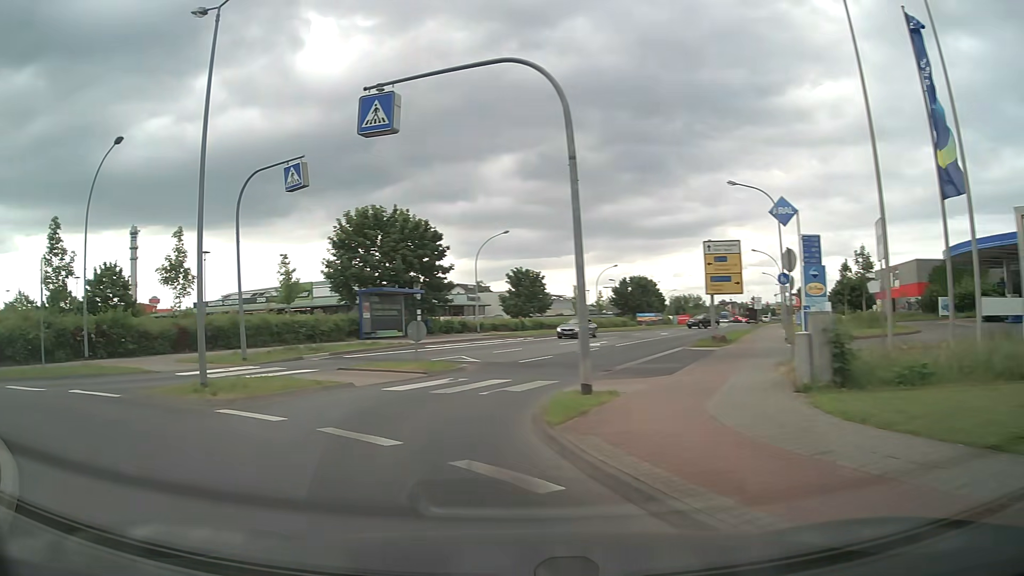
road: tertiary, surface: asphalt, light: Day
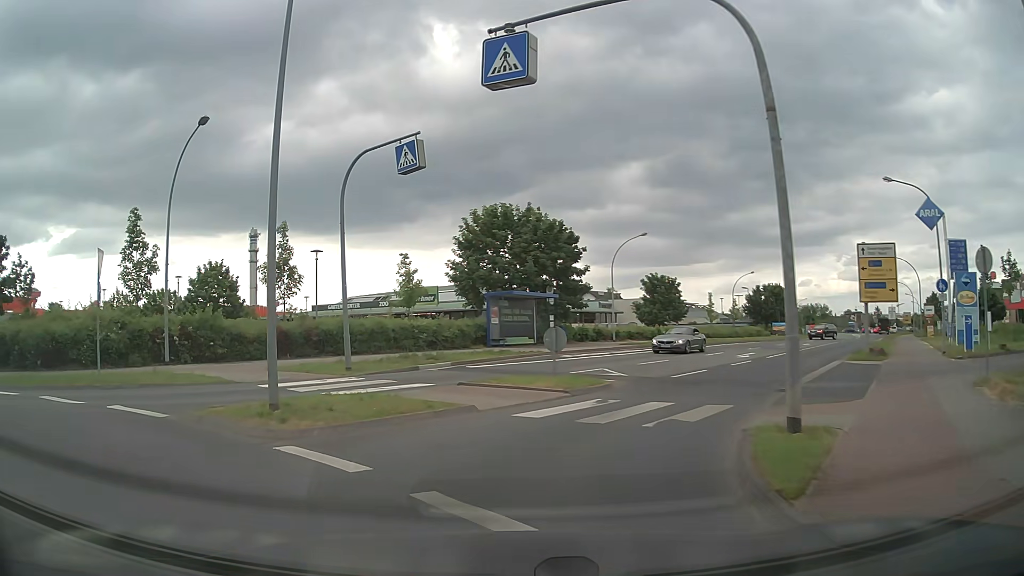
(-0.3, +3.1) m; -11°
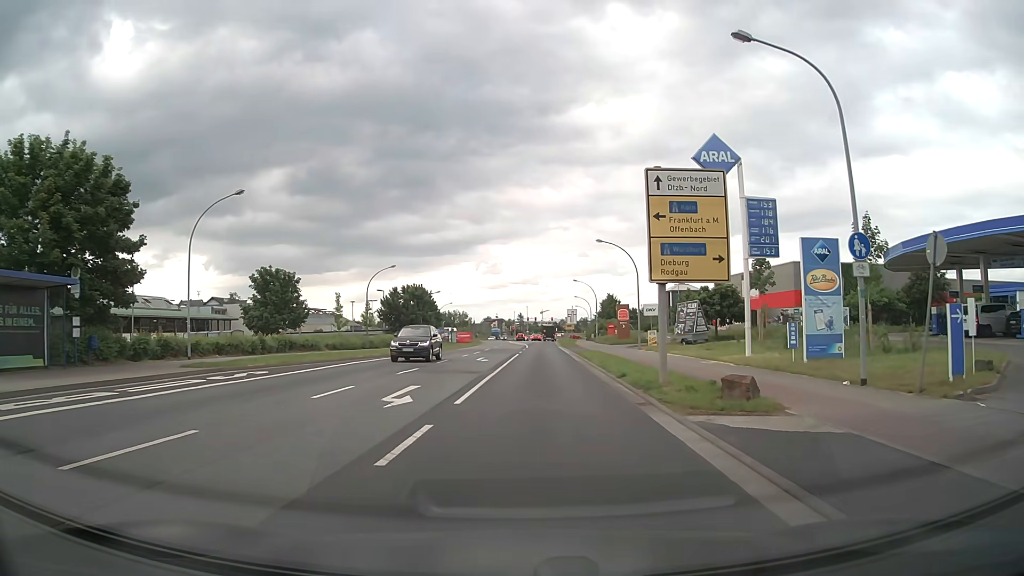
(+4.1, +17.2) m; +31°
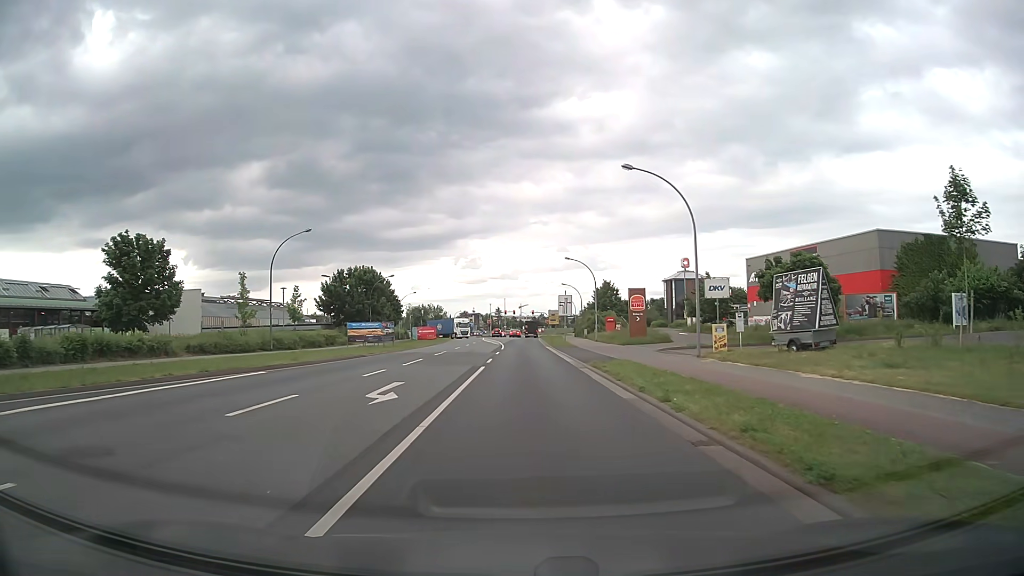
(+0.3, +21.0) m; +1°
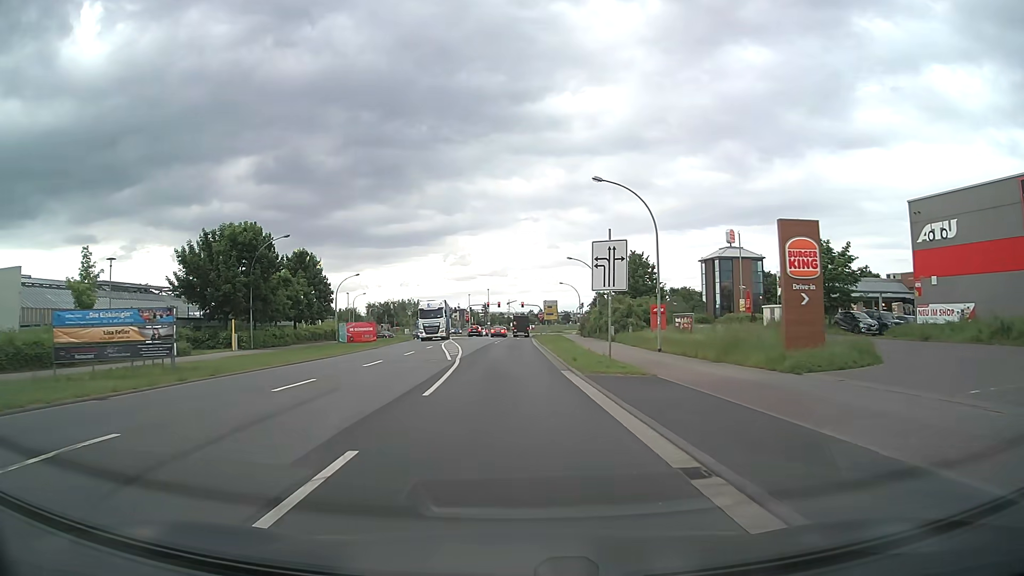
(+0.5, +32.9) m; +1°
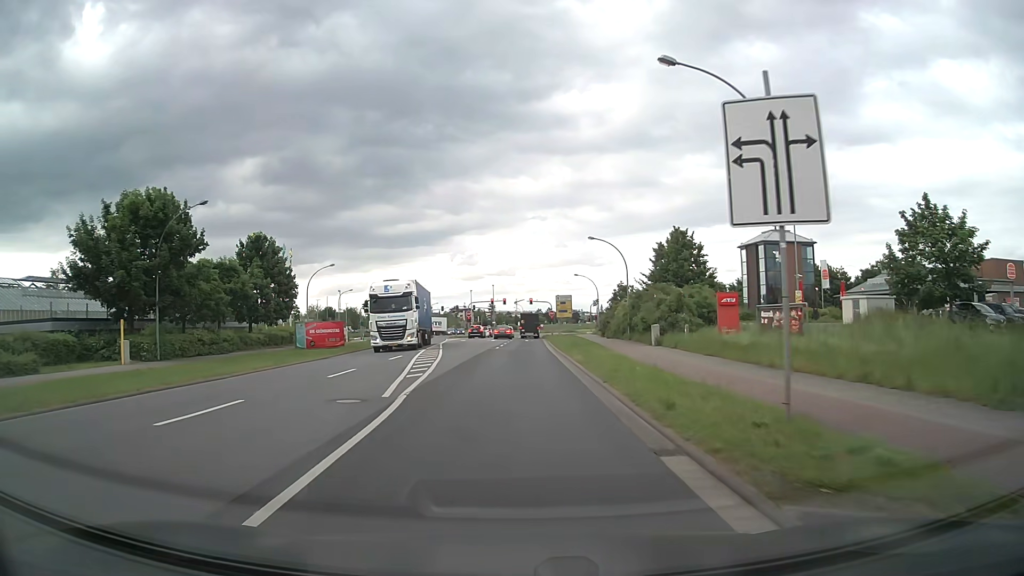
(-0.1, +13.9) m; -1°
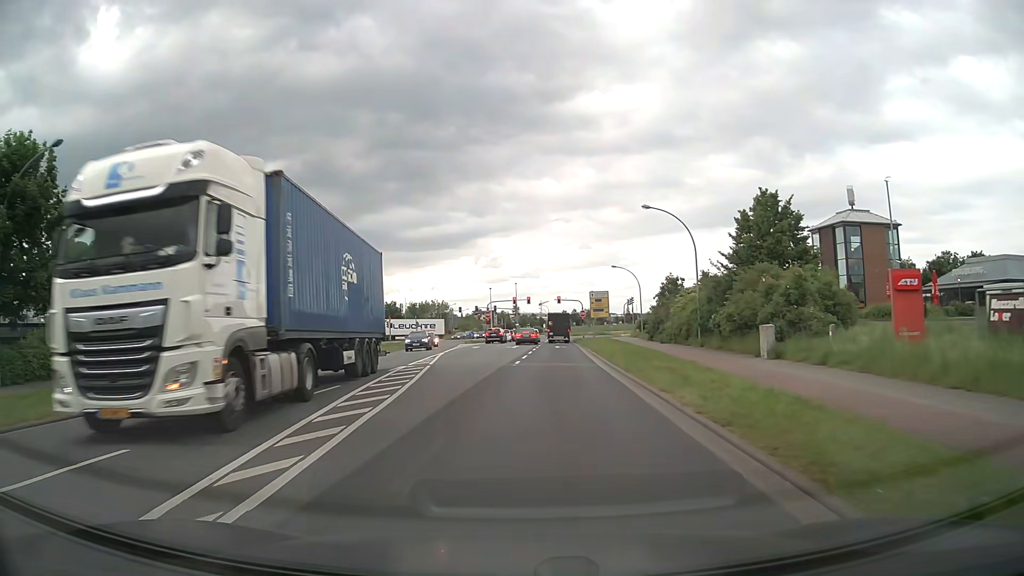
(-0.2, +13.8) m; -2°
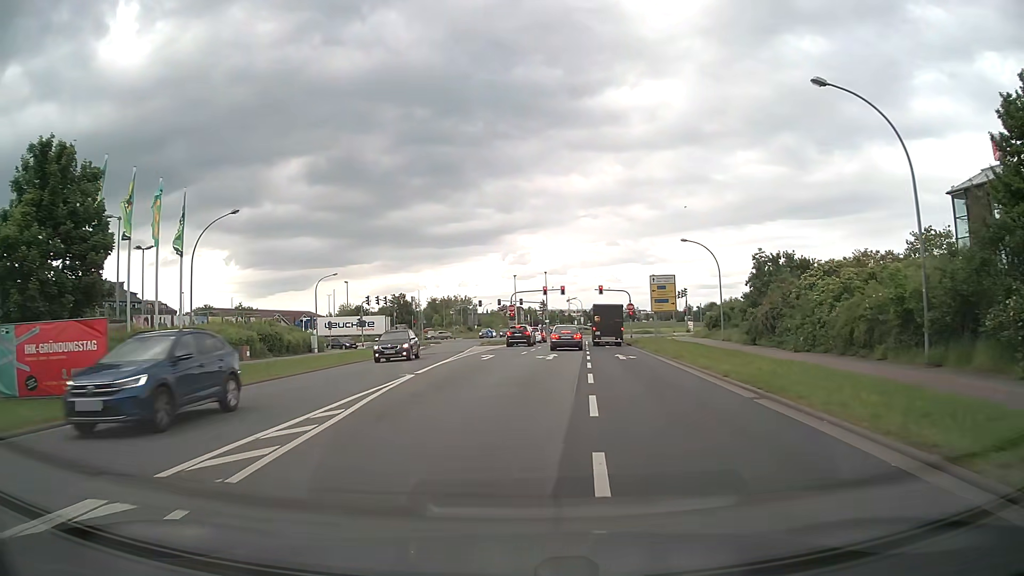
(-0.6, +19.5) m; -3°
(0, +10) (0, +20) (+1, +30) (+2, +40) (+3, +50) (+4, +60) (+5, +70) (+6, +80) (+7, +90) (+8, +100) m
